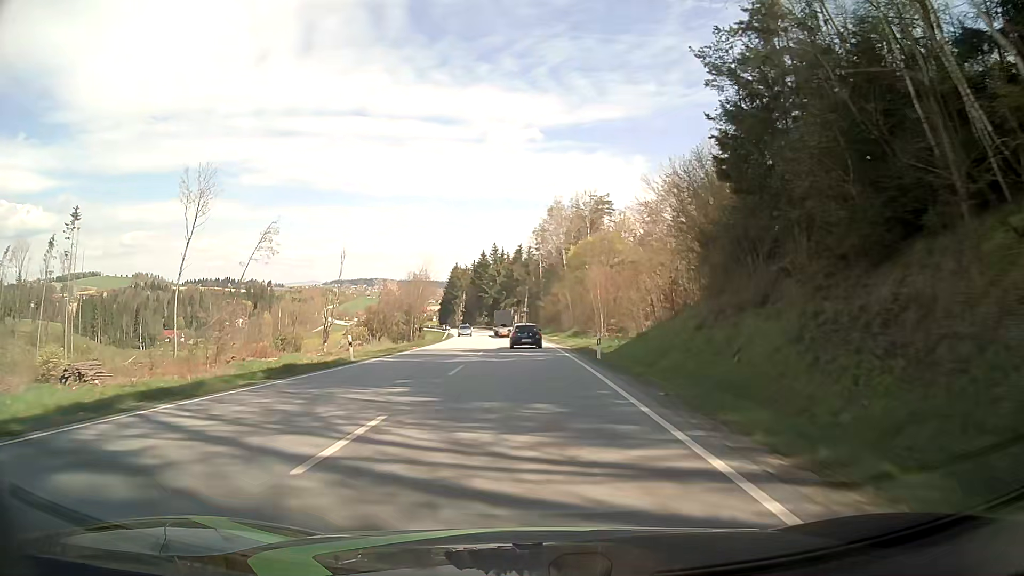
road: primary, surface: asphalt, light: Day
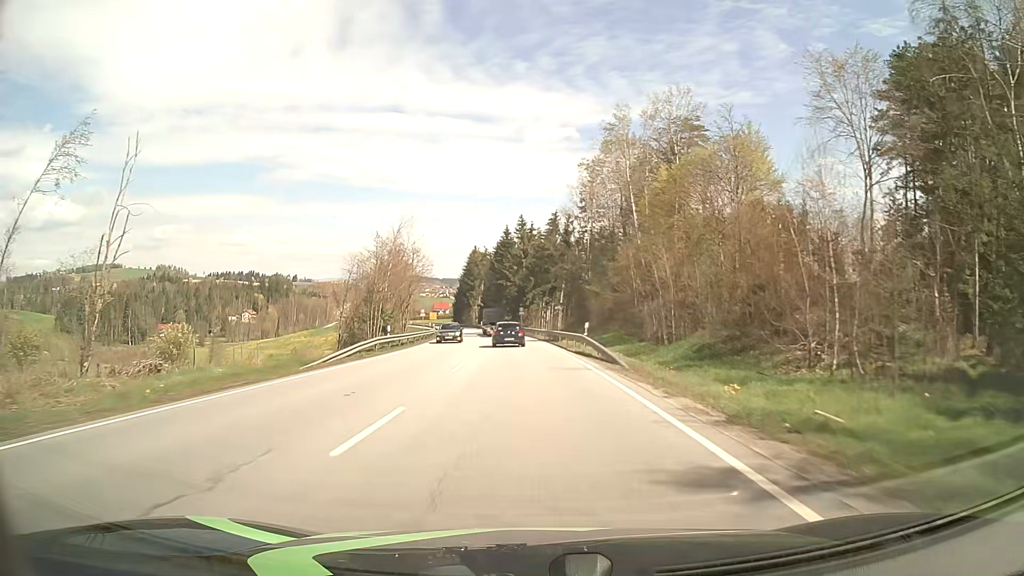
(-1.1, +47.5) m; -3°
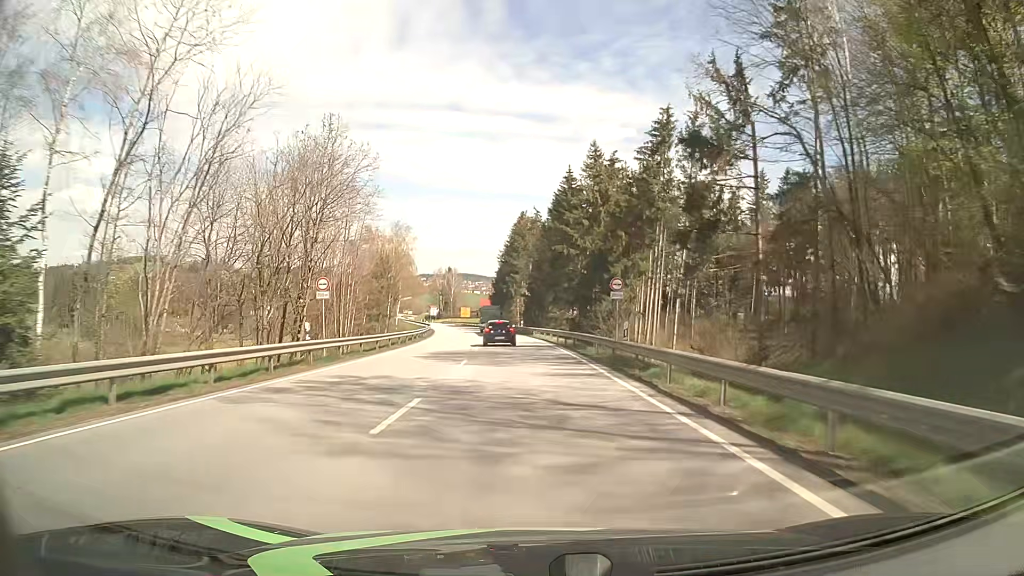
(-2.5, +59.3) m; -5°
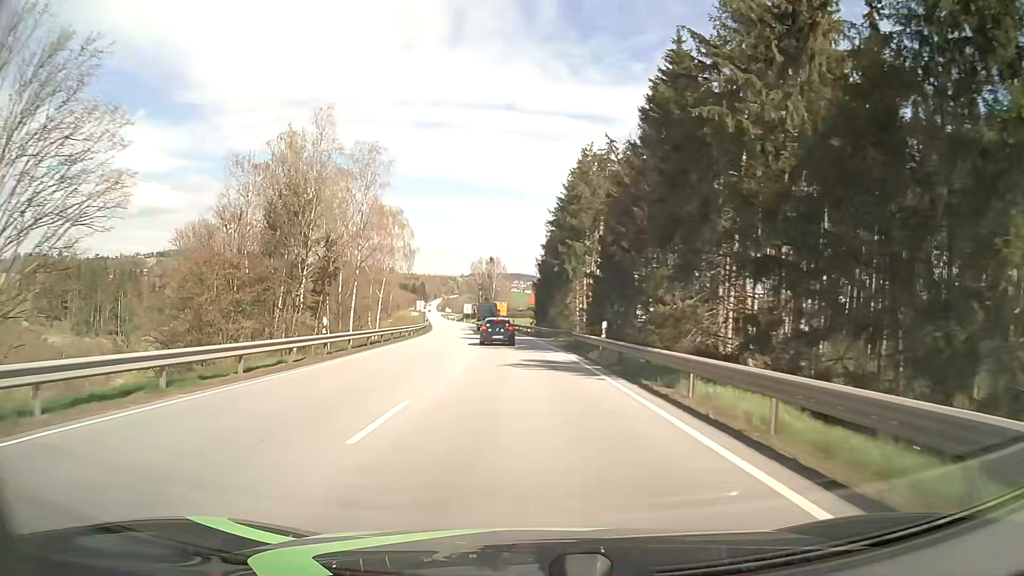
(-1.8, +46.5) m; -4°
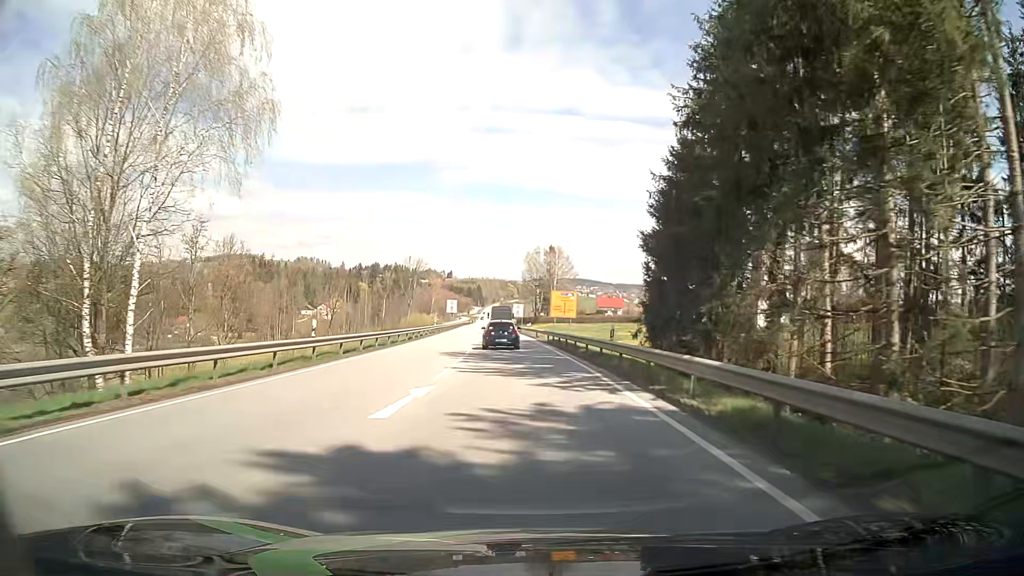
(-2.6, +54.1) m; -5°
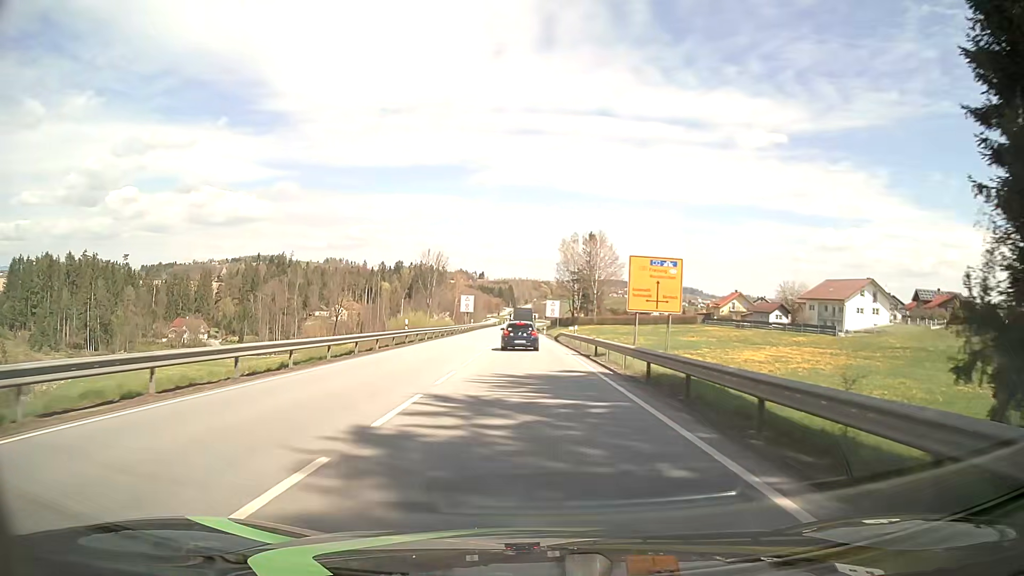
(-0.8, +31.4) m; -2°
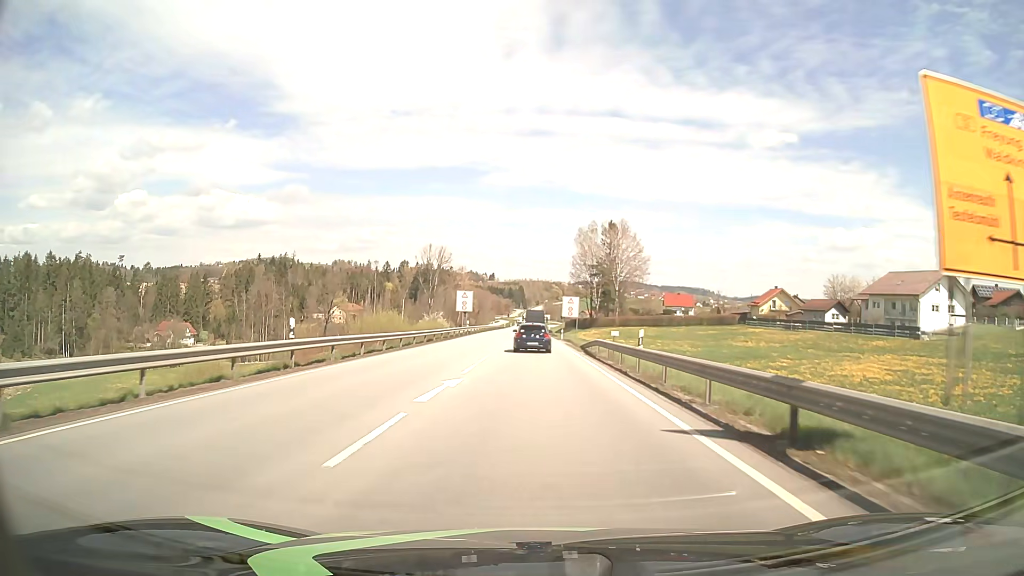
(-0.3, +20.8) m; -1°
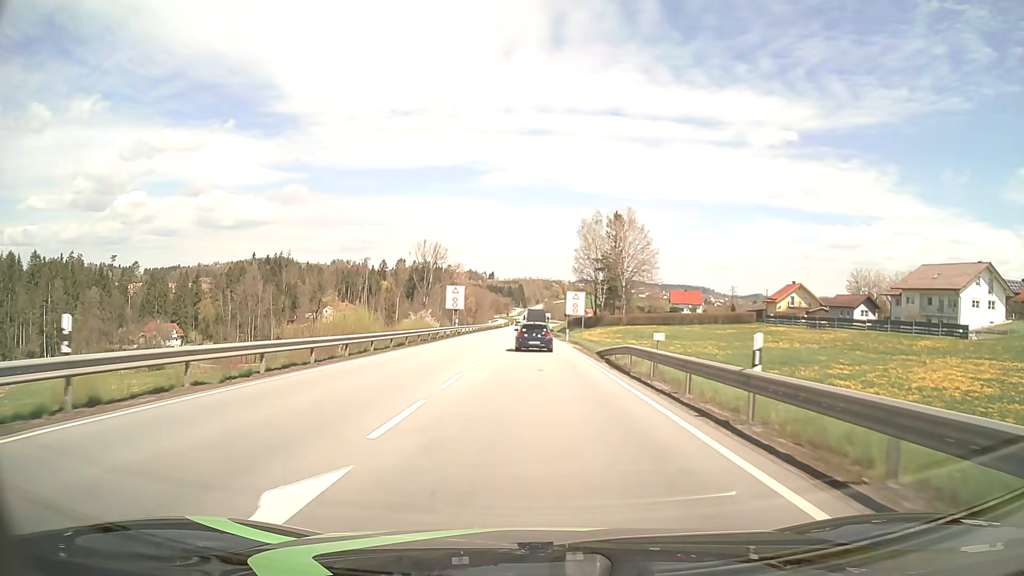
(0.0, +10.4) m; 0°
